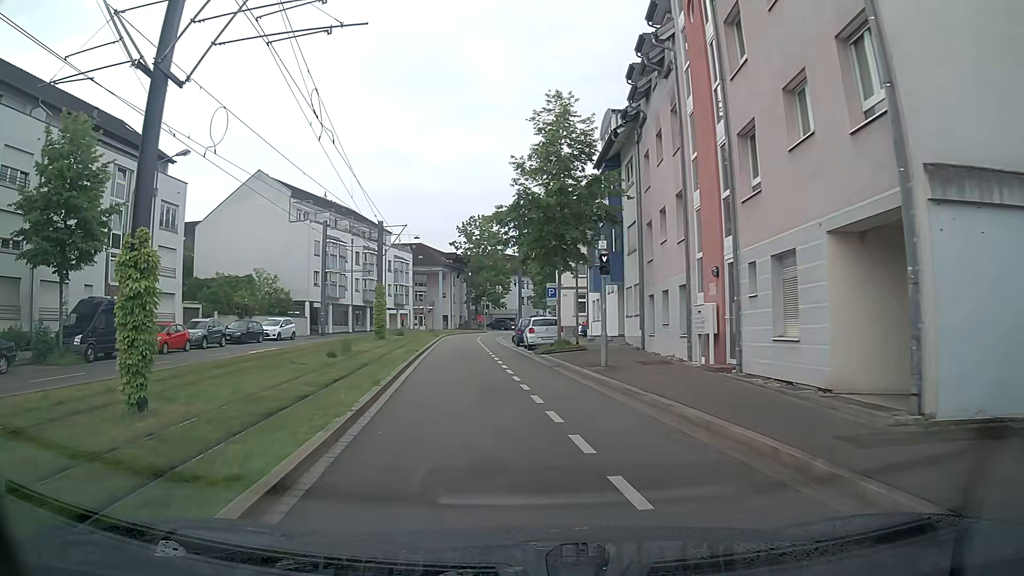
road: tertiary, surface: asphalt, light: Day
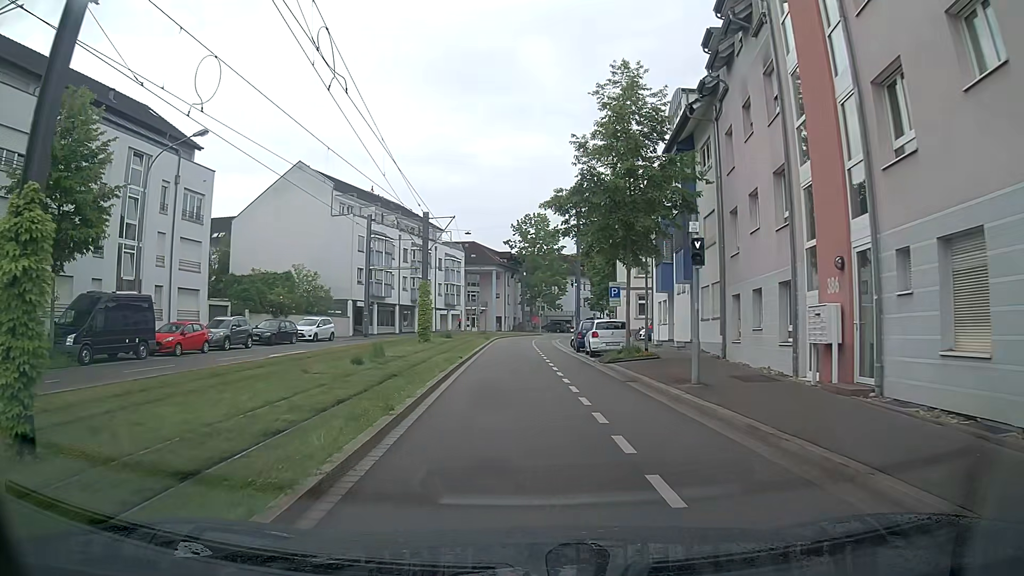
(-0.1, +3.9) m; -3°
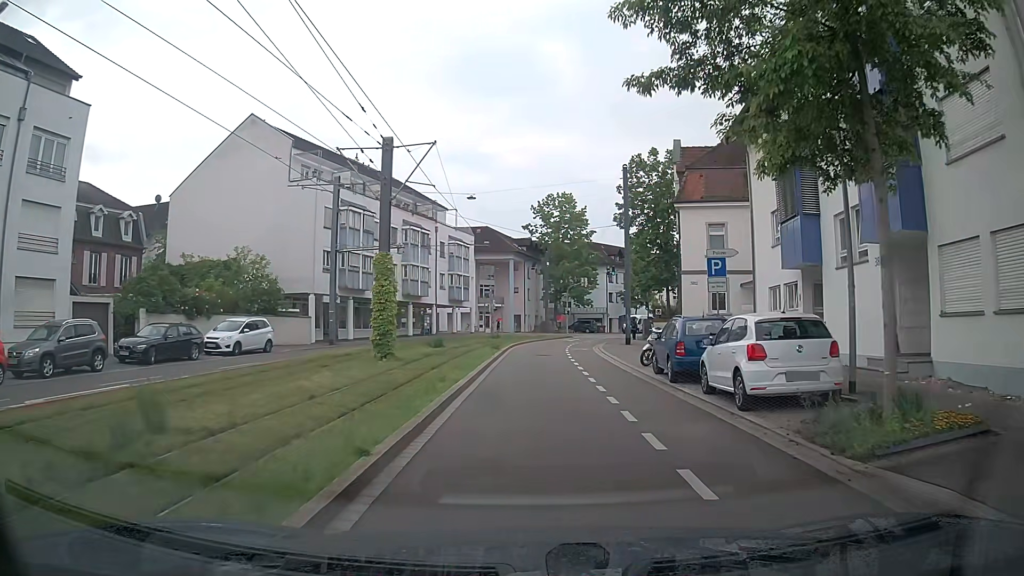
(-0.8, +15.9) m; -3°
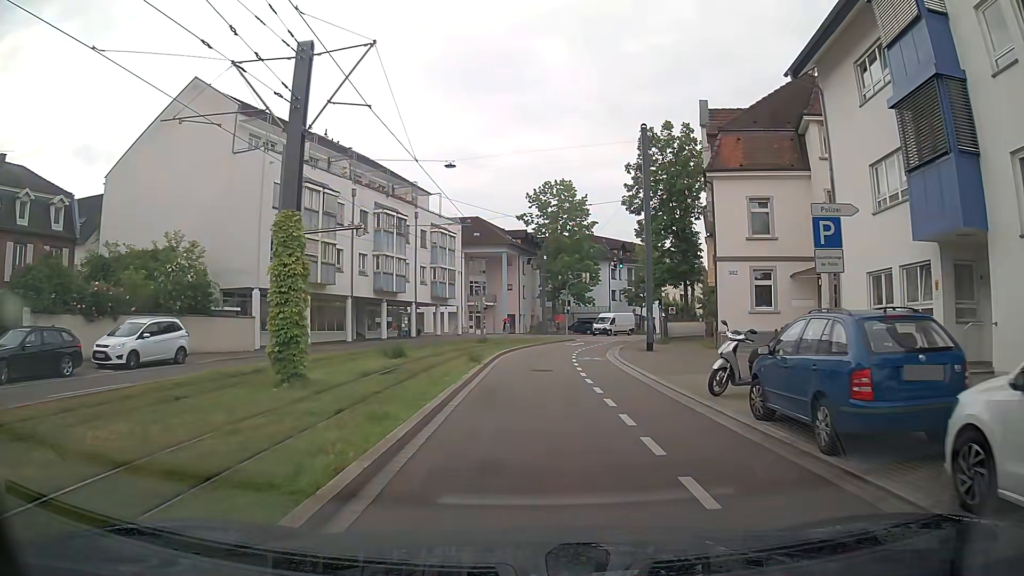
(0.0, +8.4) m; 0°
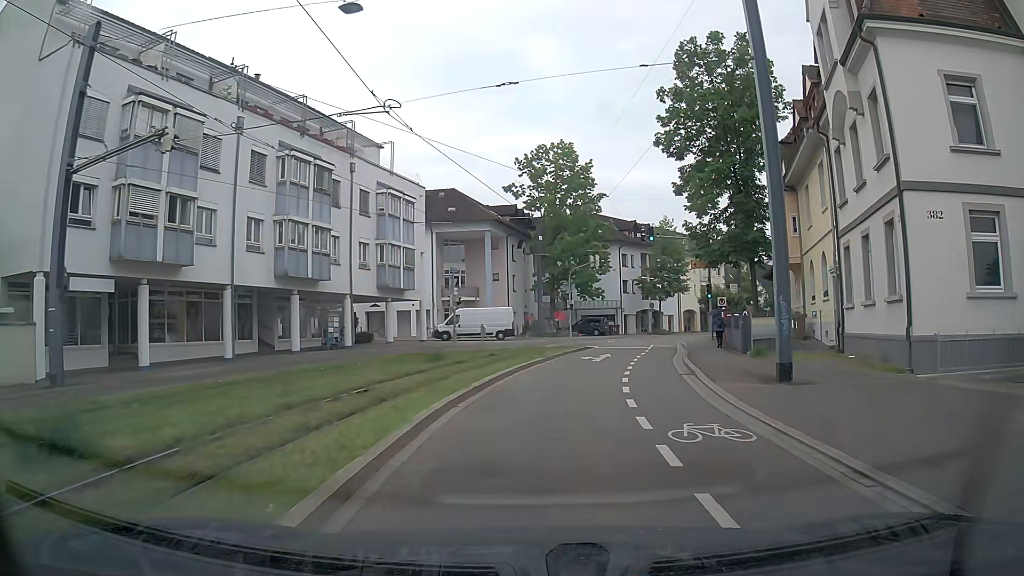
(+0.2, +16.8) m; +2°
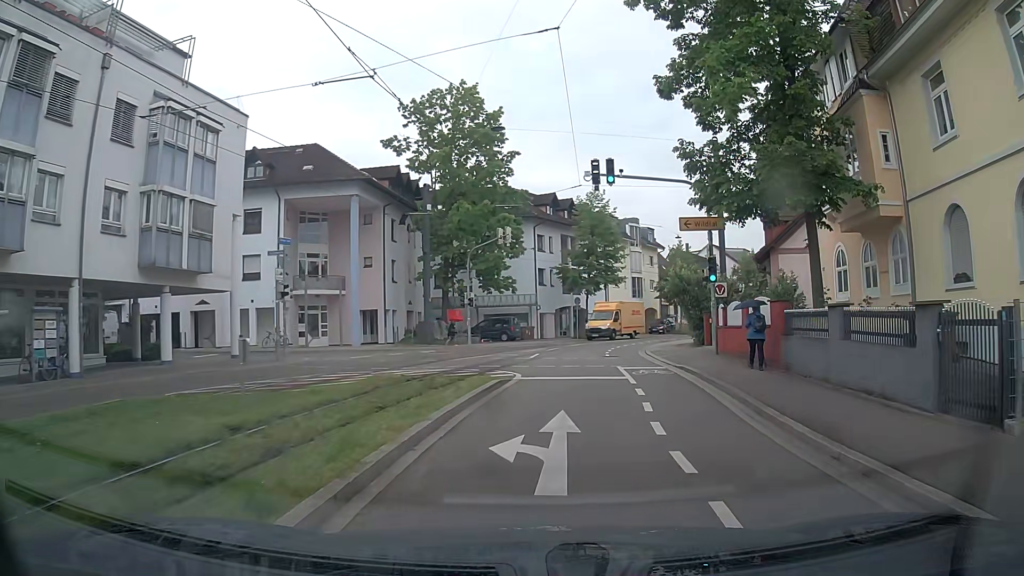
(+0.6, +16.4) m; +8°
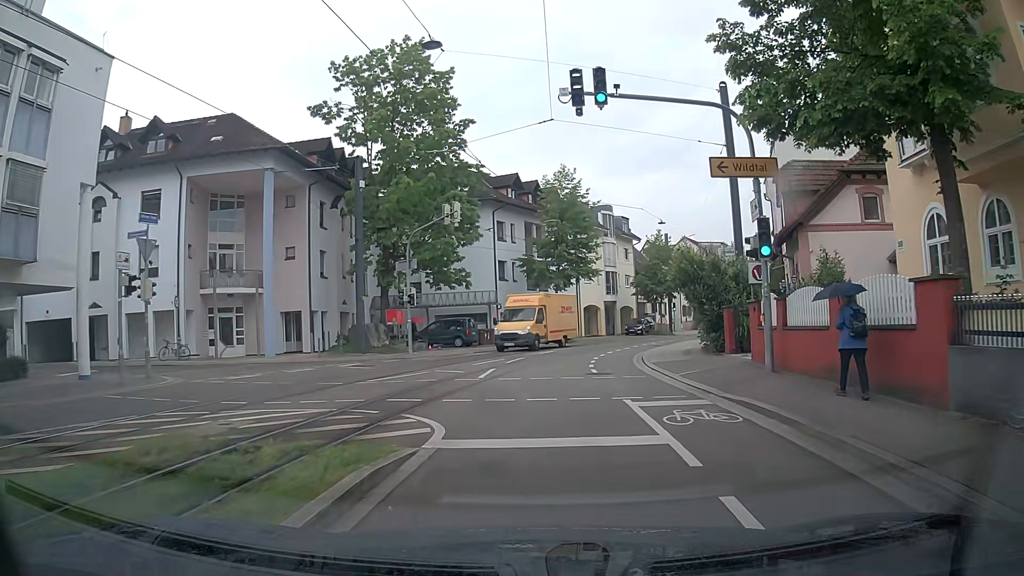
(+0.3, +8.2) m; +2°
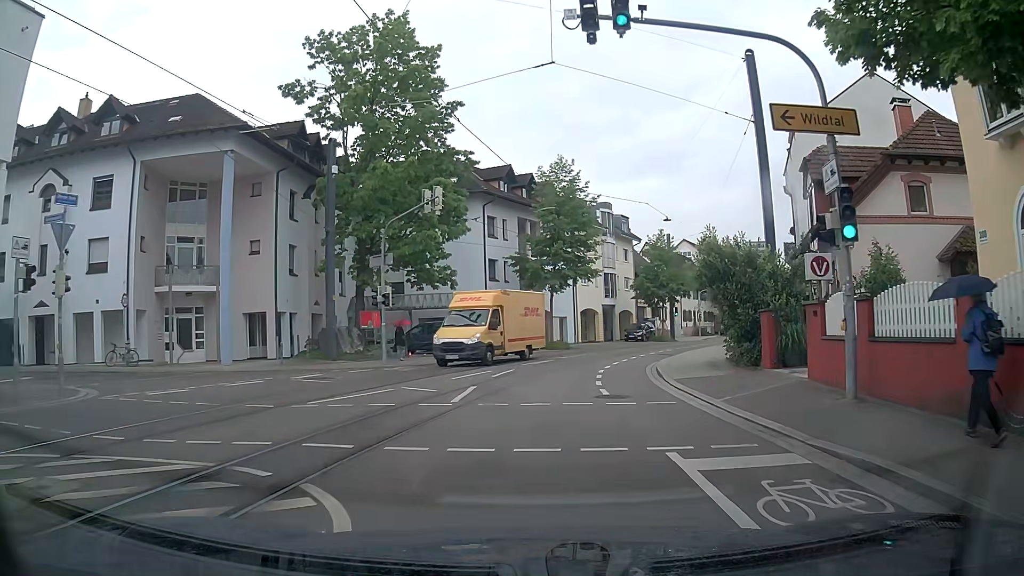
(0.0, +4.1) m; +2°
(0, +10) (0, +20) (+2, +30) (+6, +39) (+10, +48) (+15, +57) (+21, +65) (+27, +73) (+33, +81) (+38, +90) m
